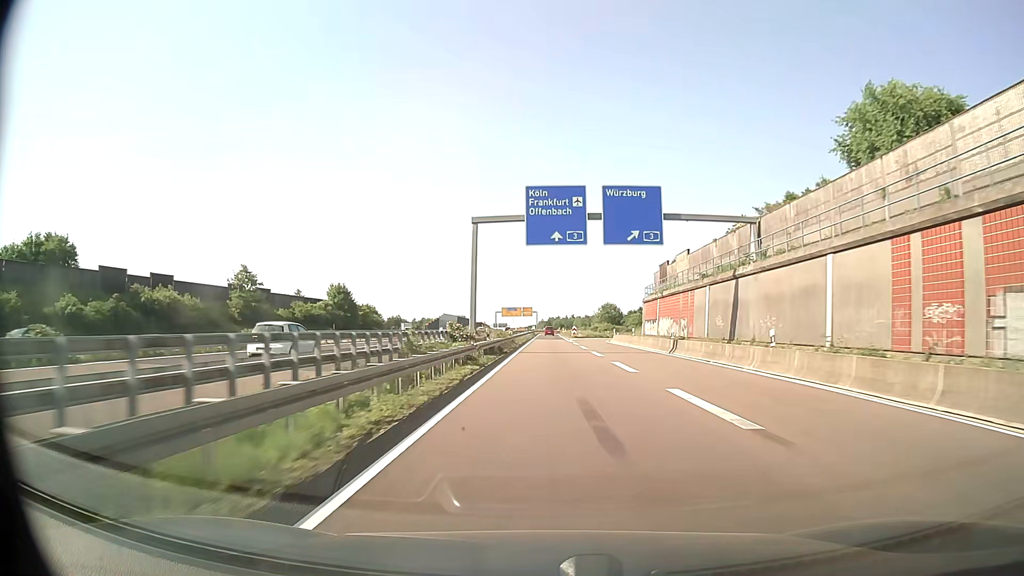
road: motorway_link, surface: asphalt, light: Day
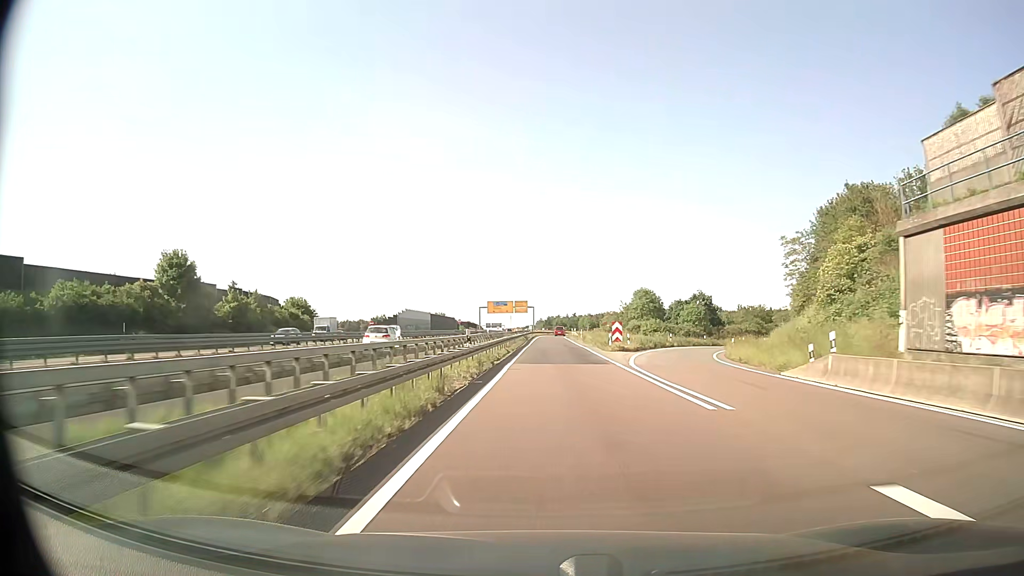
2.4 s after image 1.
(-0.1, +57.4) m; 0°
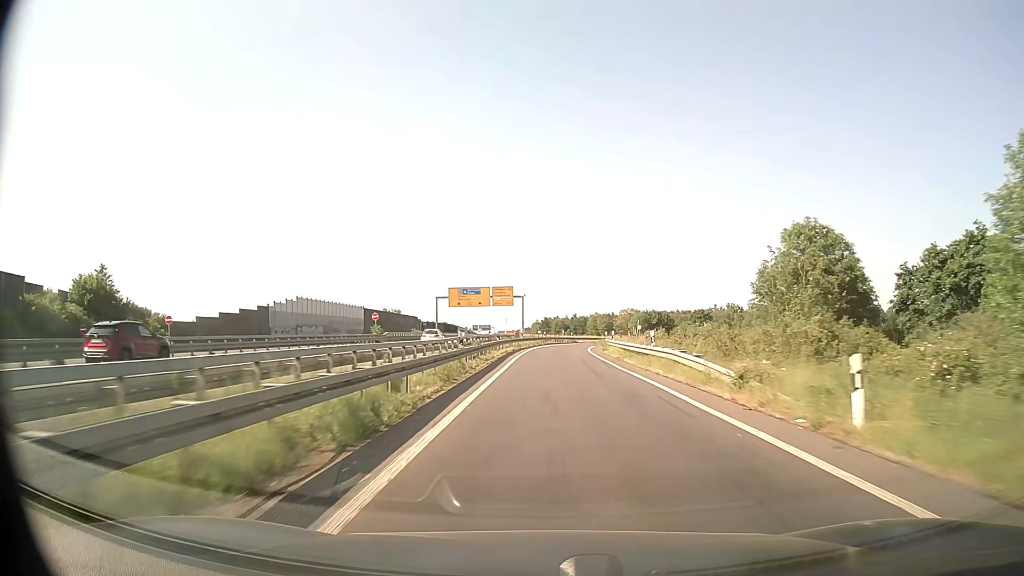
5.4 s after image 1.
(+0.2, +69.0) m; 0°
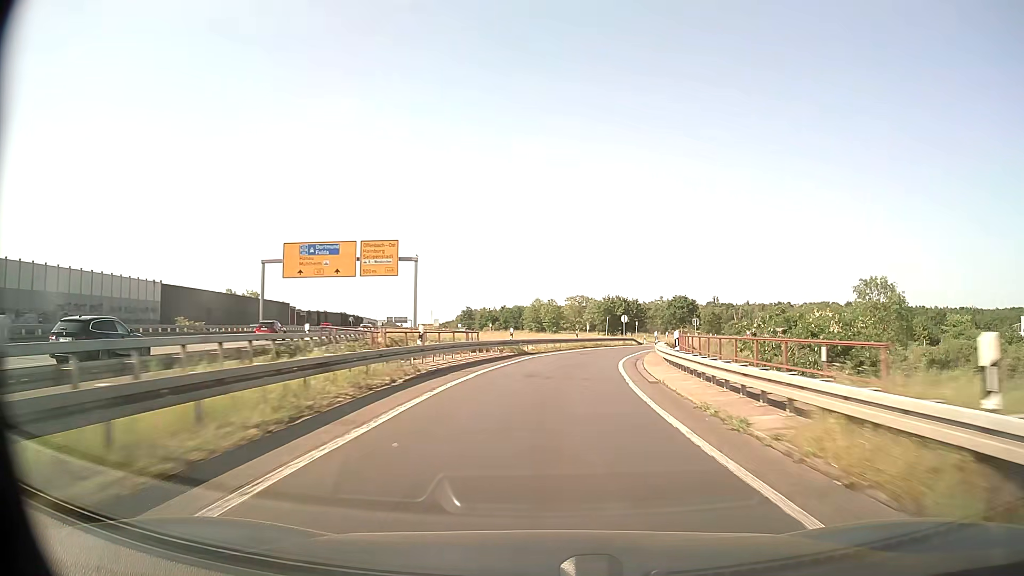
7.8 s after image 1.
(+1.4, +53.0) m; +6°
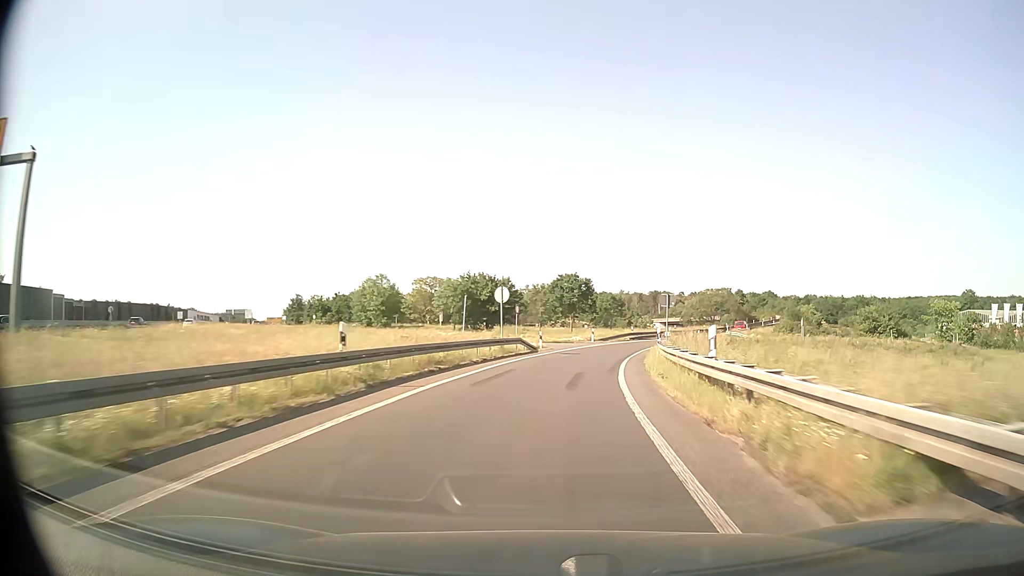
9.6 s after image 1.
(+3.8, +38.4) m; +12°
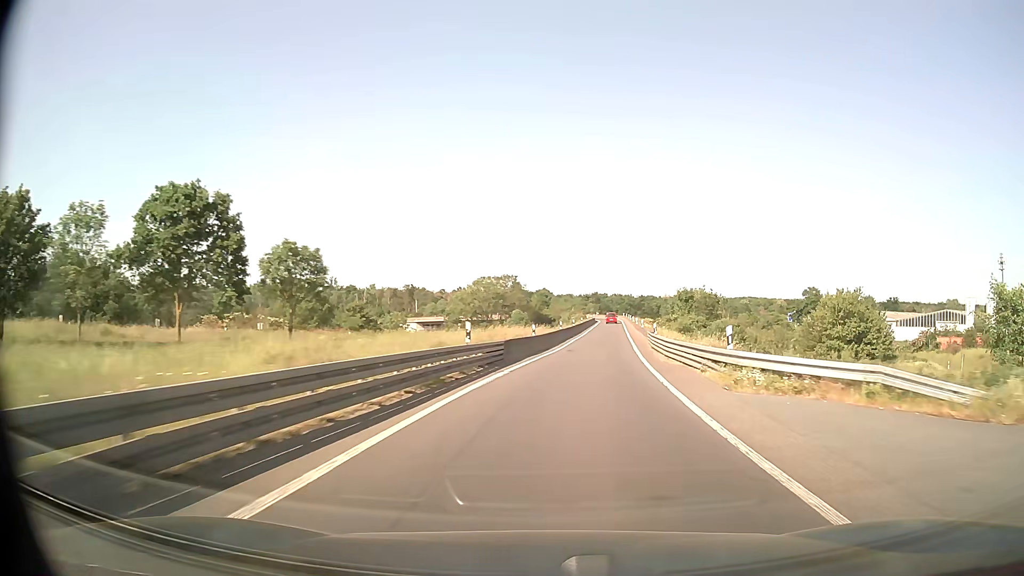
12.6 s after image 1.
(+11.2, +61.9) m; +20°
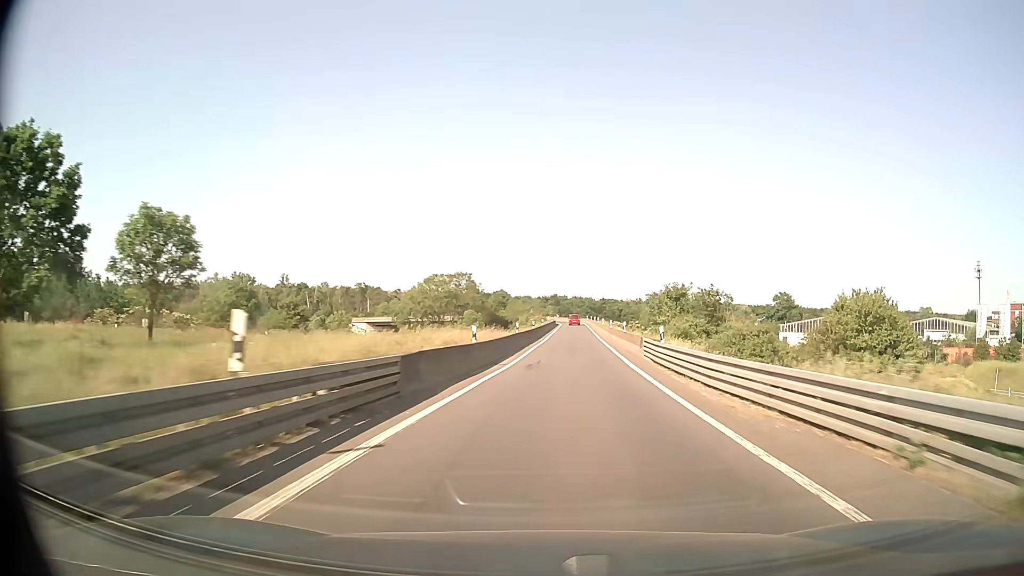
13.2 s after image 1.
(+0.4, +12.5) m; +3°
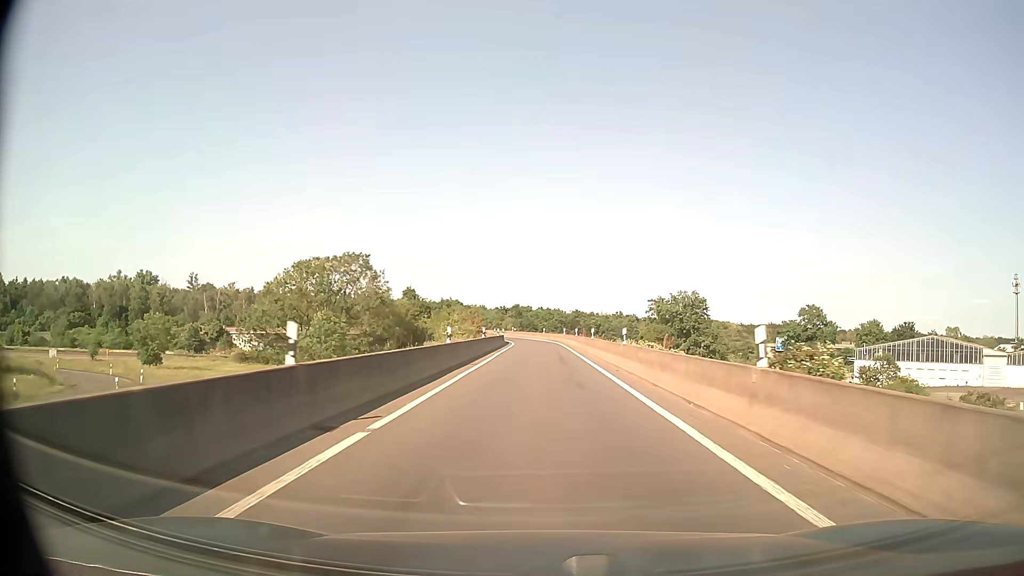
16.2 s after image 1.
(+3.2, +61.1) m; +3°
(0, +10) (0, +20) (0, +30) (0, +40) (0, +50) (0, +60) (-1, +70) (-2, +80) (-4, +90) (-7, +99) m
